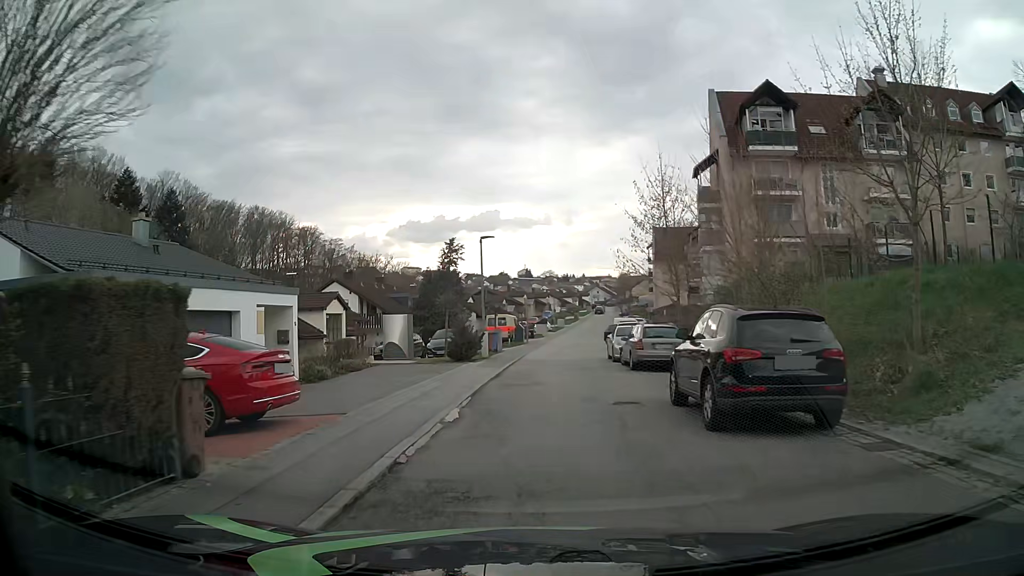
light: Day
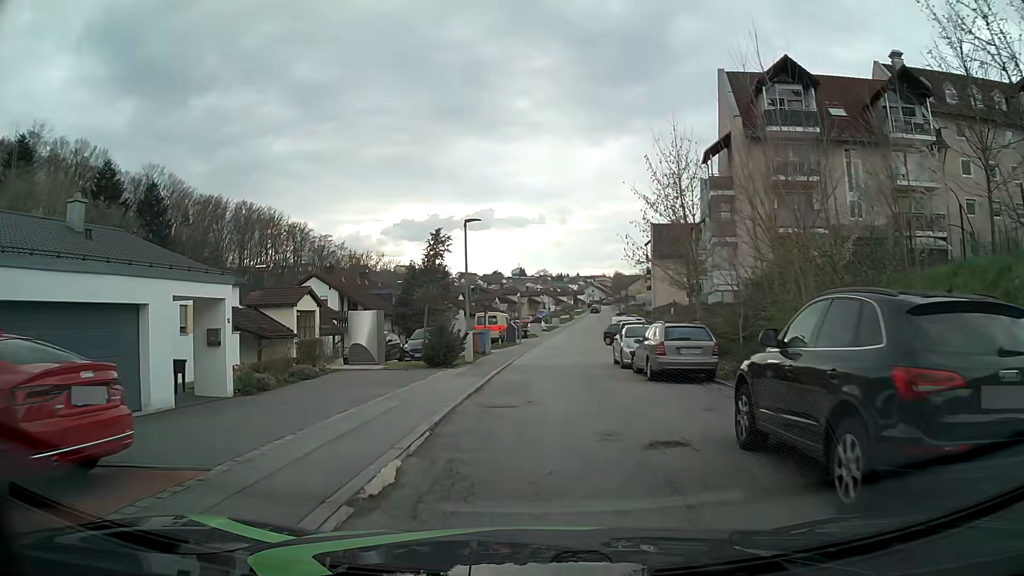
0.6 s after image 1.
(0.0, +4.3) m; 0°
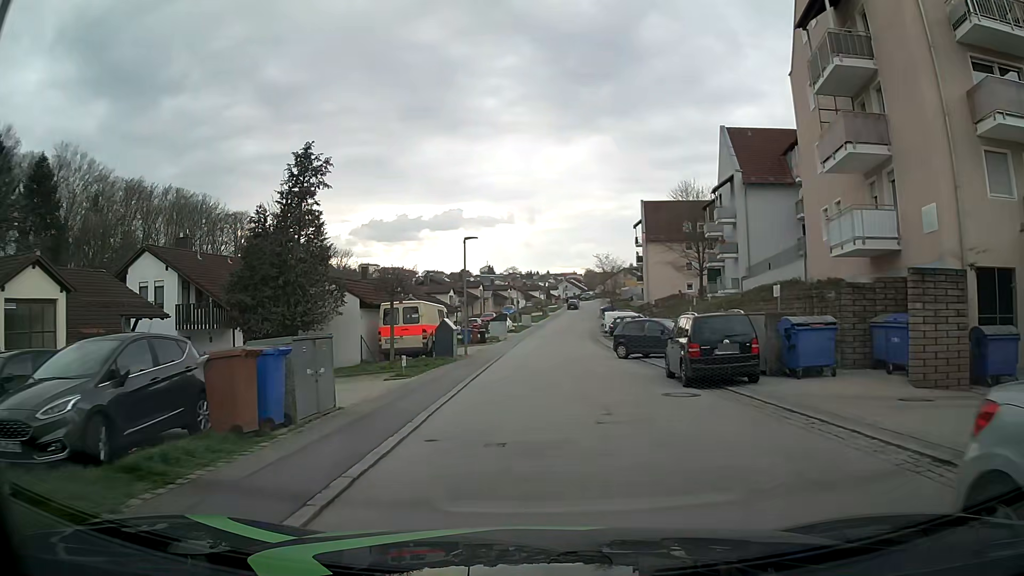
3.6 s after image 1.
(+0.8, +21.6) m; +3°
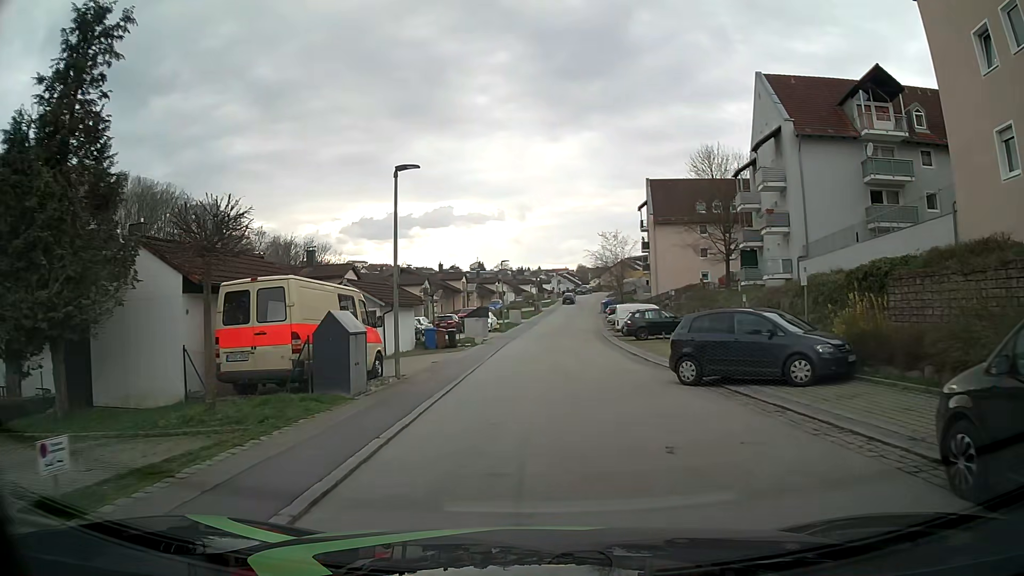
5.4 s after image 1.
(+0.1, +13.1) m; +1°
